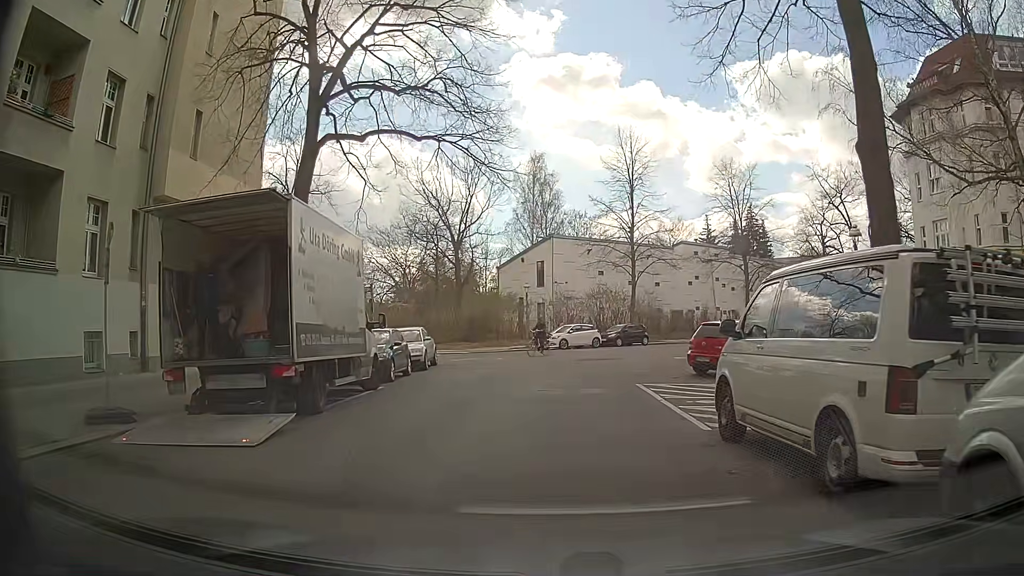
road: residential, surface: asphalt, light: Day
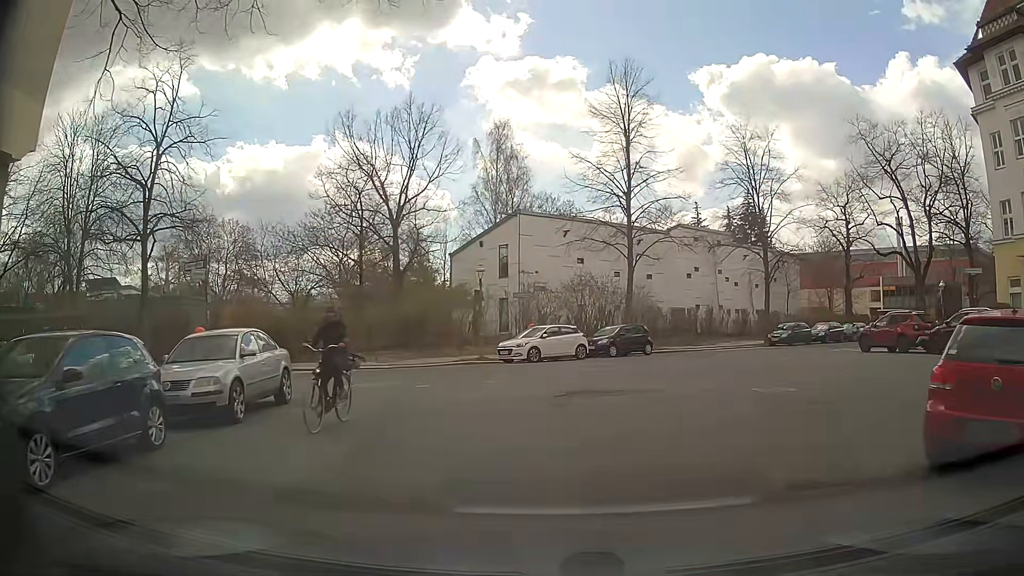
(-0.2, +12.8) m; +3°
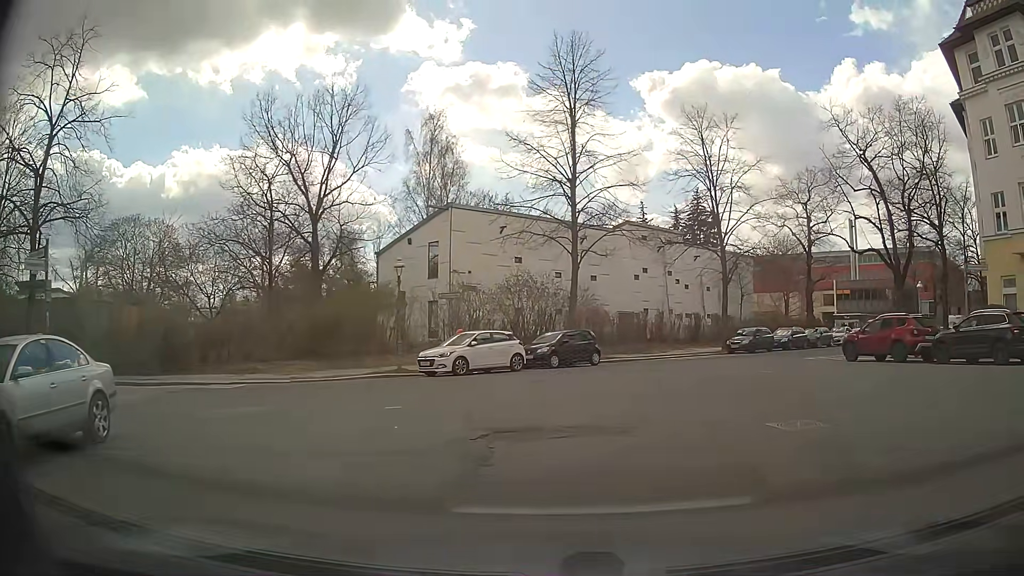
(0.0, +4.3) m; +4°
